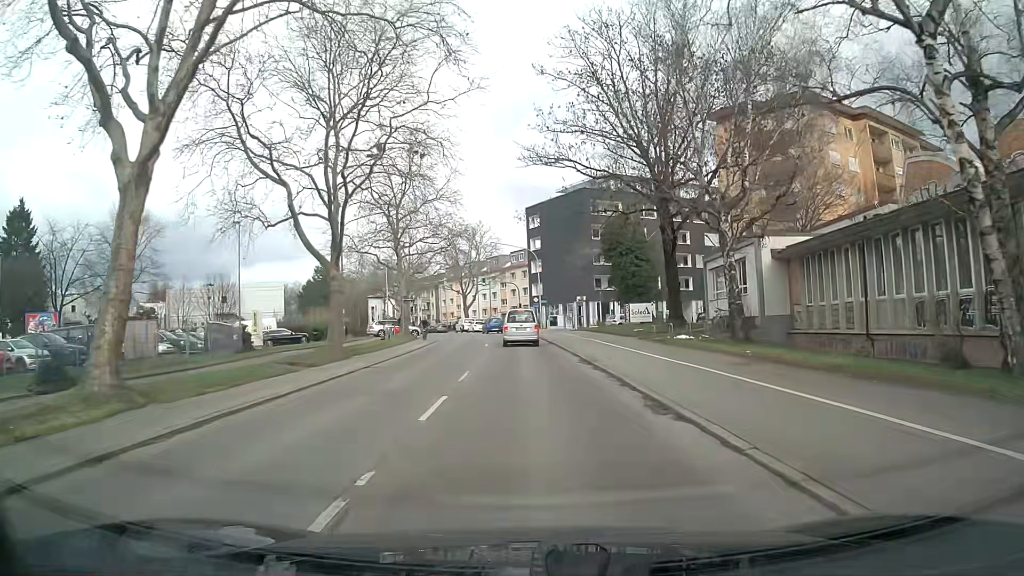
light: Day
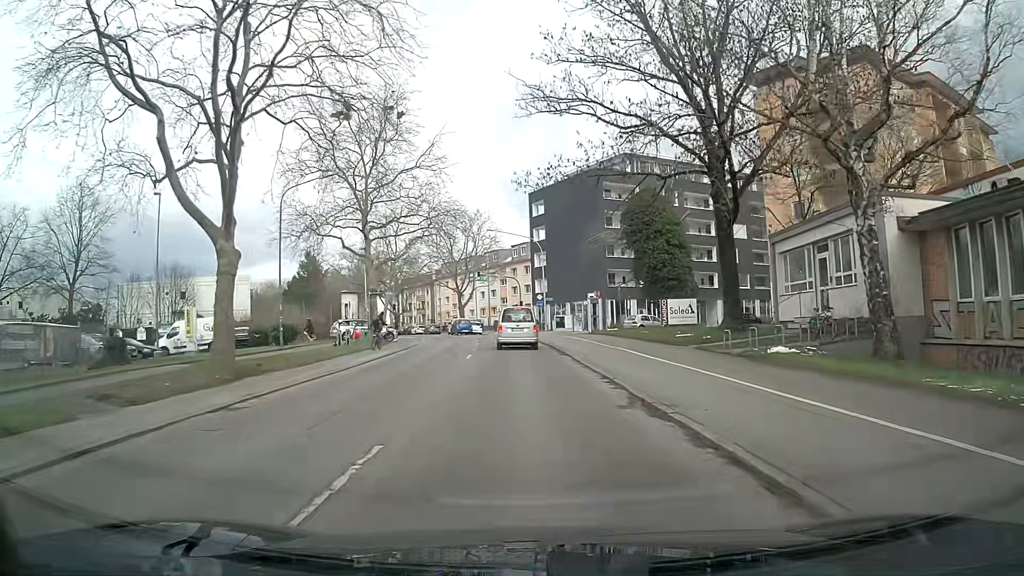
(-0.1, +11.0) m; -1°
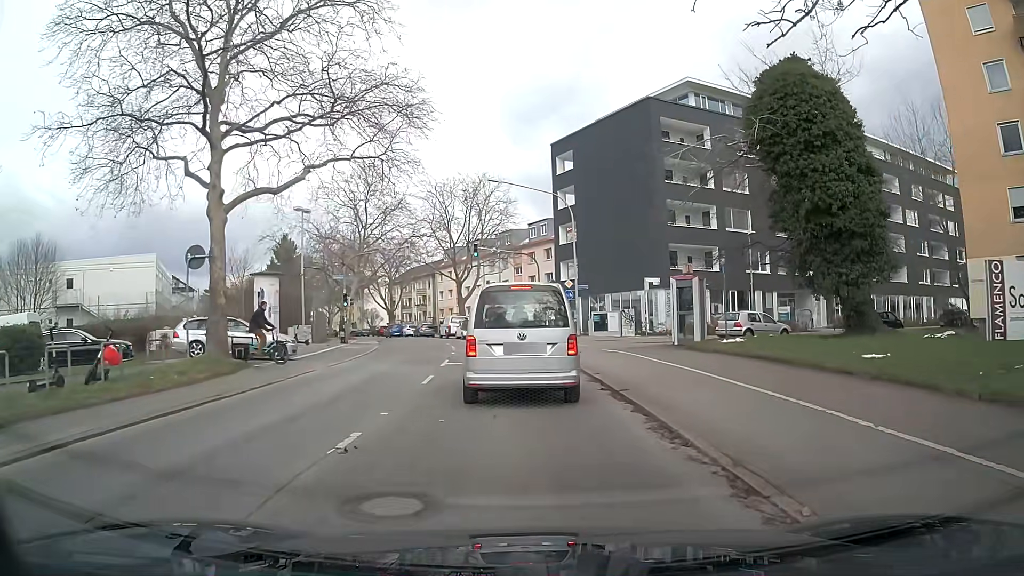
(-0.3, +22.0) m; -1°
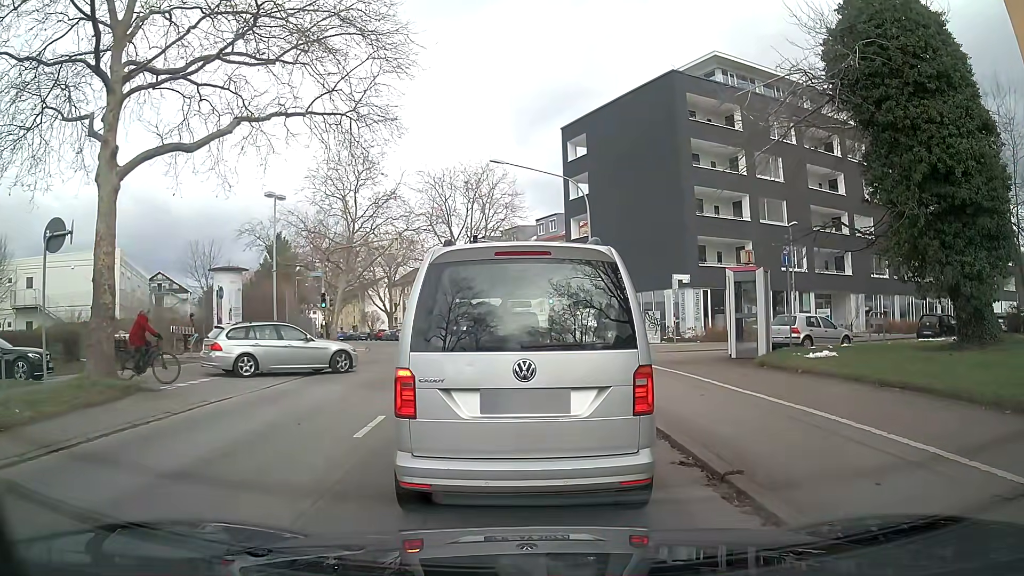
(-0.1, +5.5) m; -2°
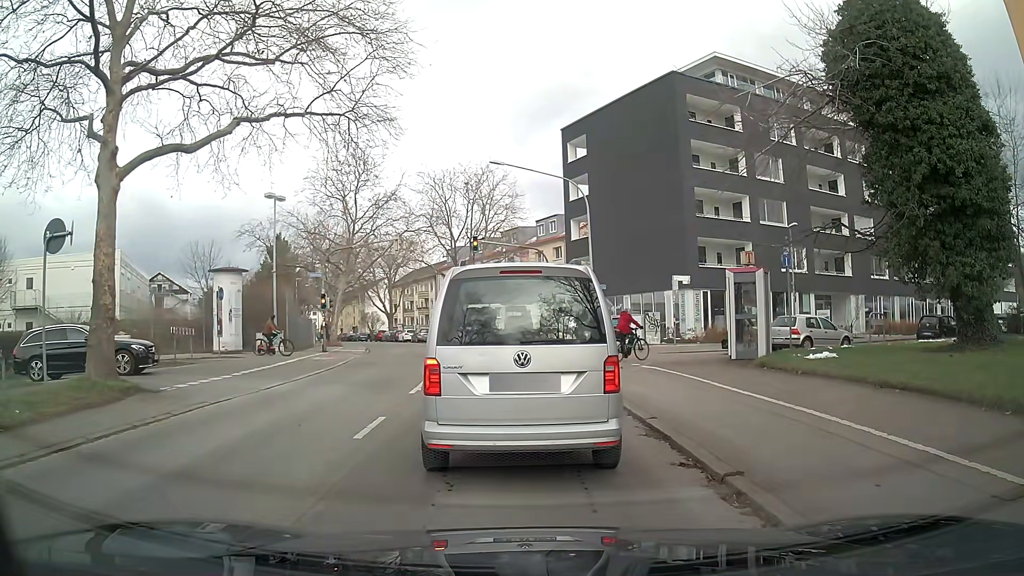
(0.0, +0.1) m; 0°
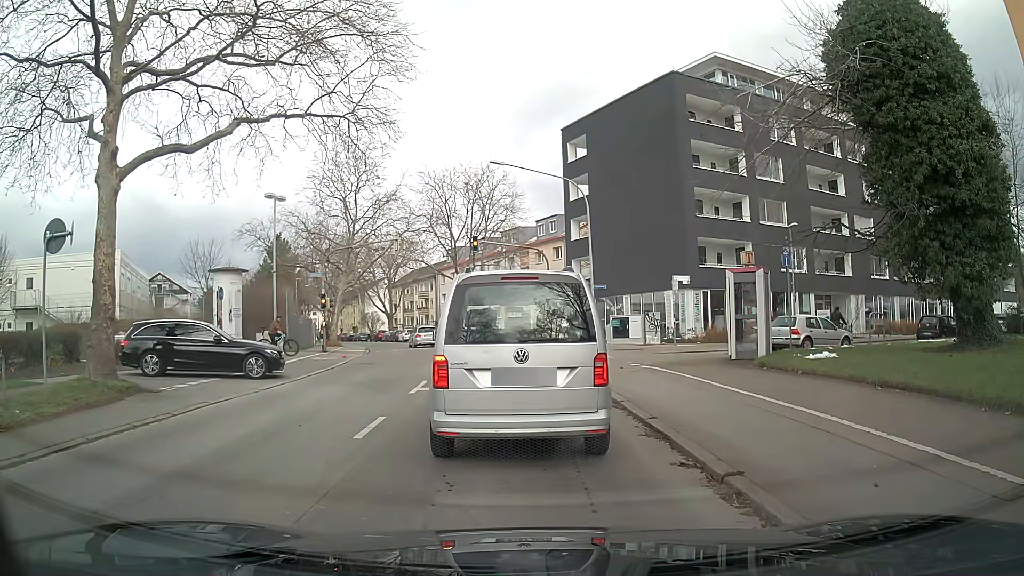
(0.0, 0.0) m; 0°
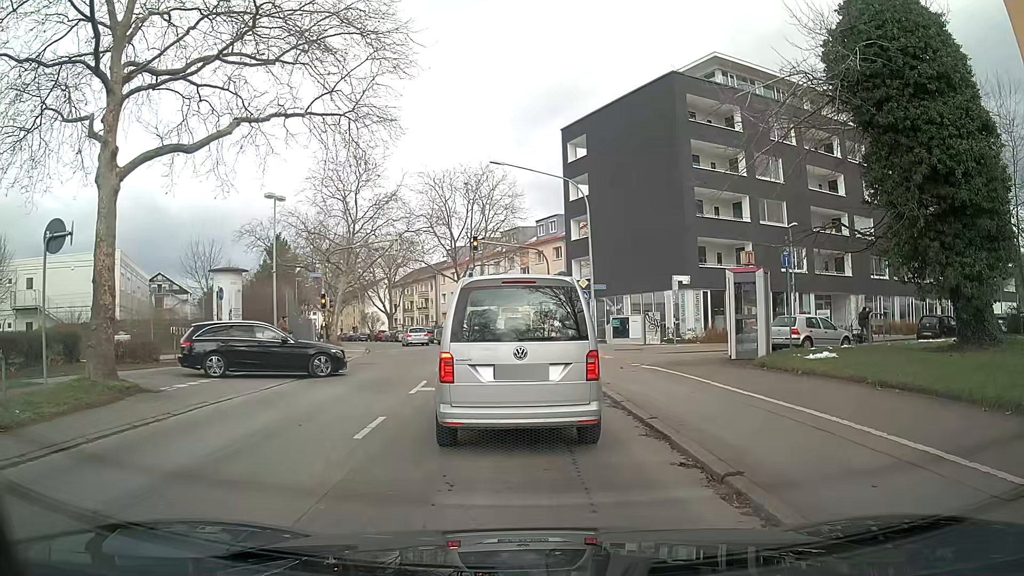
(0.0, 0.0) m; 0°
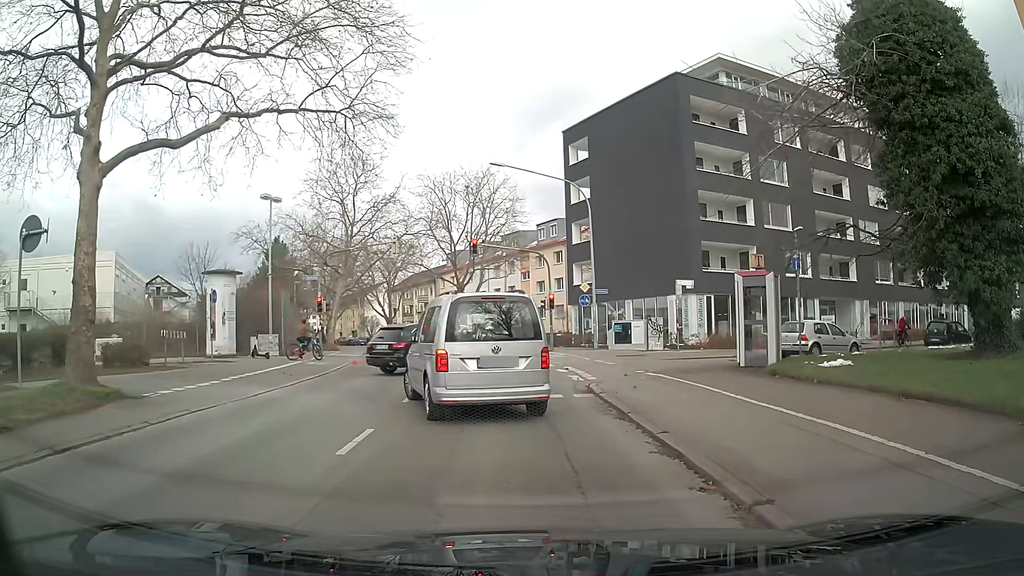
(0.0, +0.8) m; 0°
(0, +10) (0, +20) (-1, +30) (-4, +40) (-7, +49) (-10, +59) (-13, +68) (-16, +78) (-20, +87) (-25, +96) m
